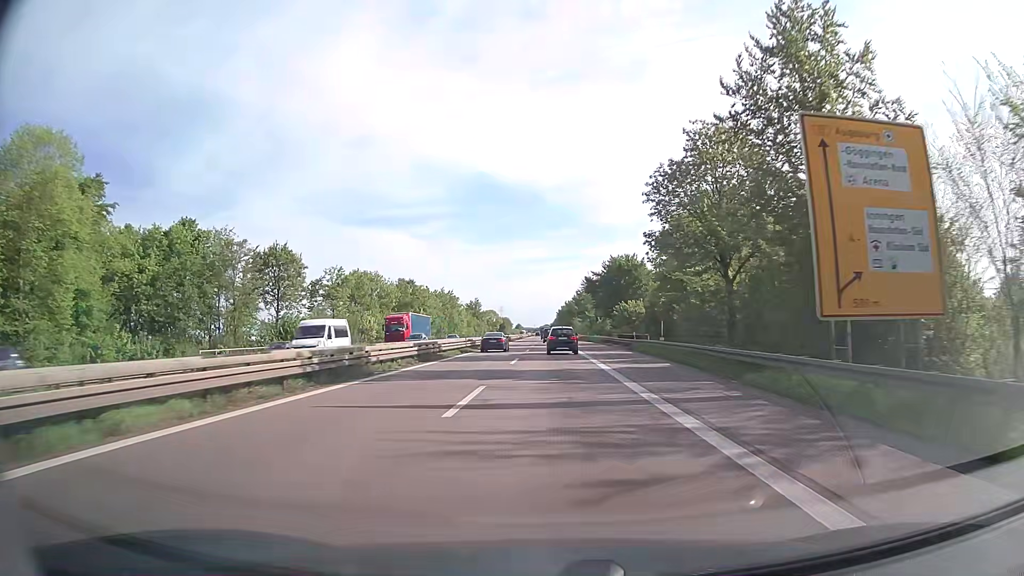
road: trunk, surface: asphalt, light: Day
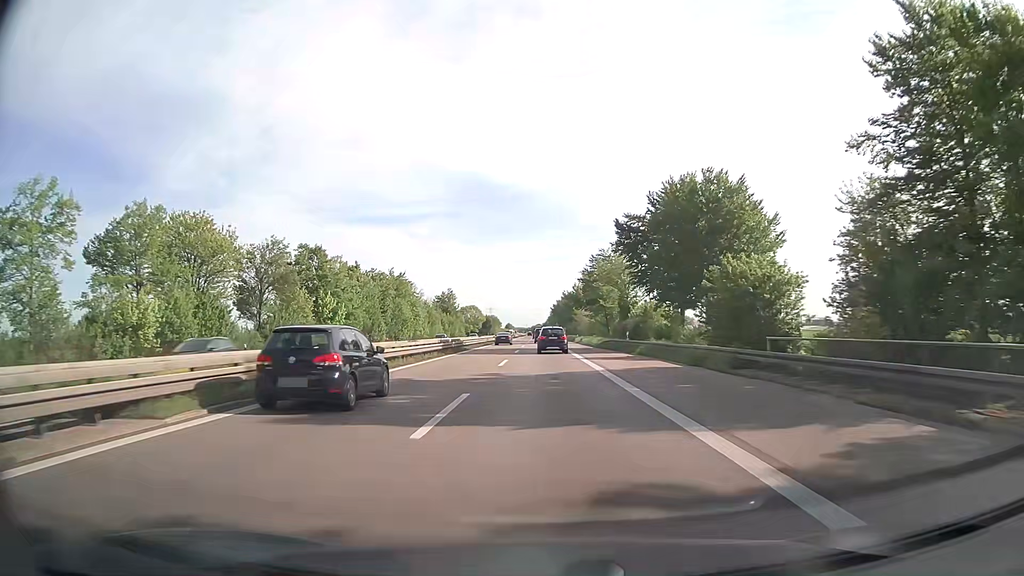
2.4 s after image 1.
(+0.1, +56.5) m; 0°
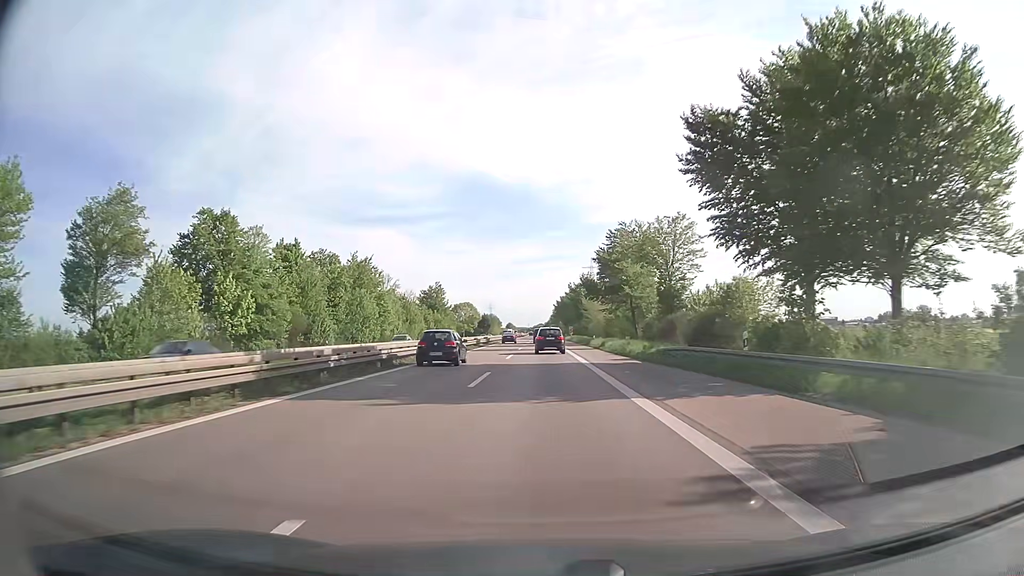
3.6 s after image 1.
(0.0, +28.0) m; 0°
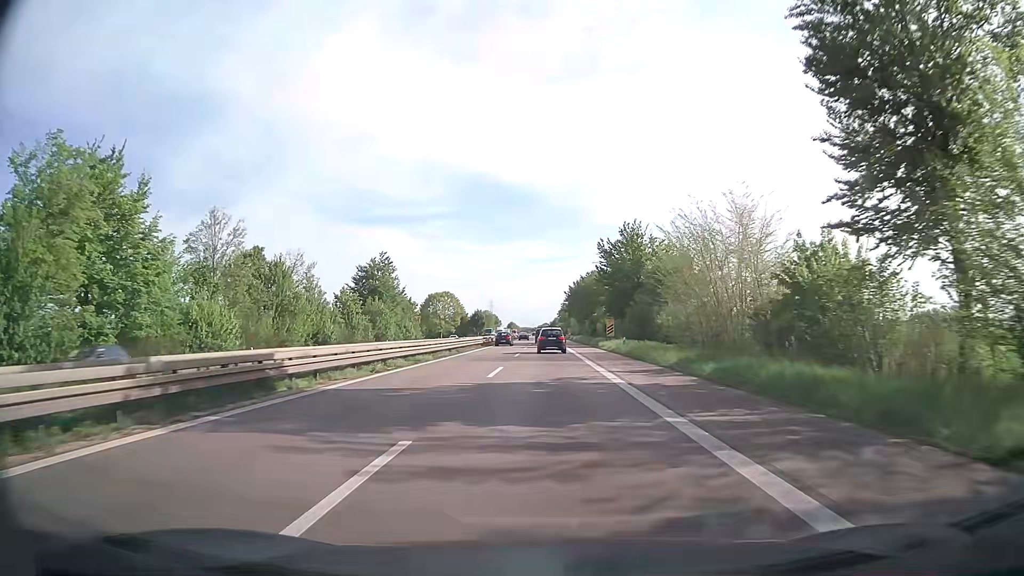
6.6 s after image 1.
(-0.5, +68.8) m; 0°
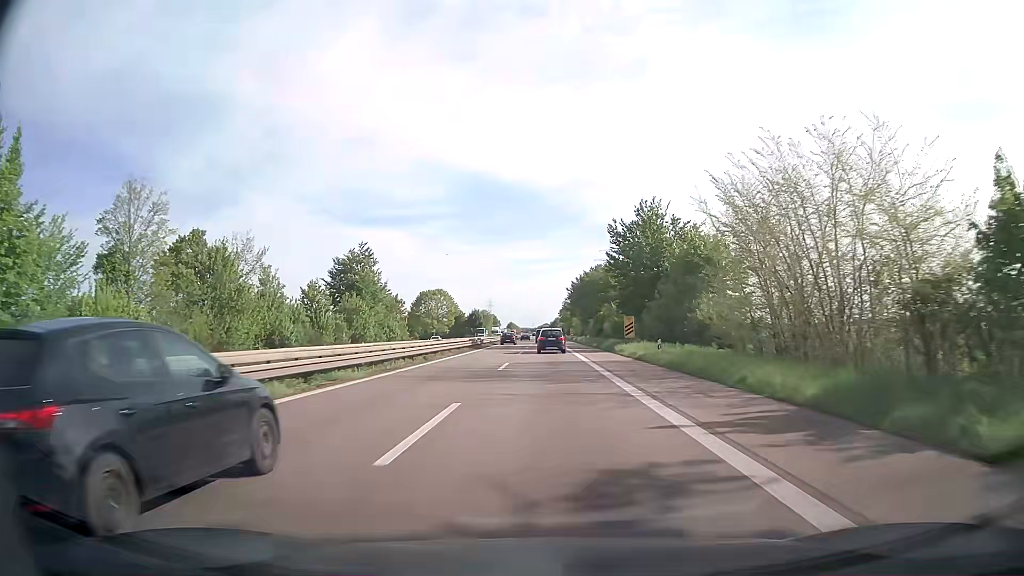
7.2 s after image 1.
(0.0, +13.6) m; 0°
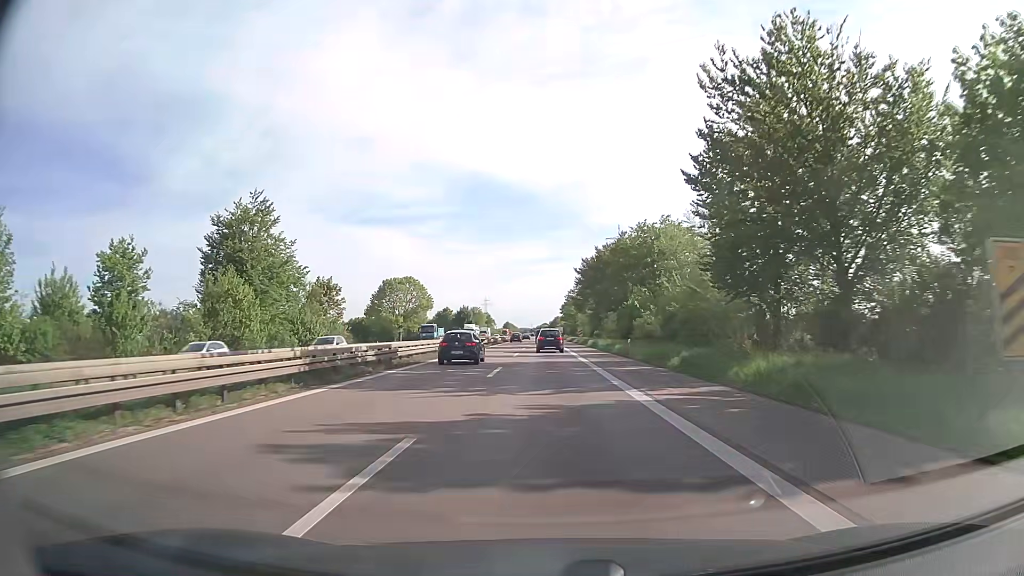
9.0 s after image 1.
(0.0, +40.6) m; 0°
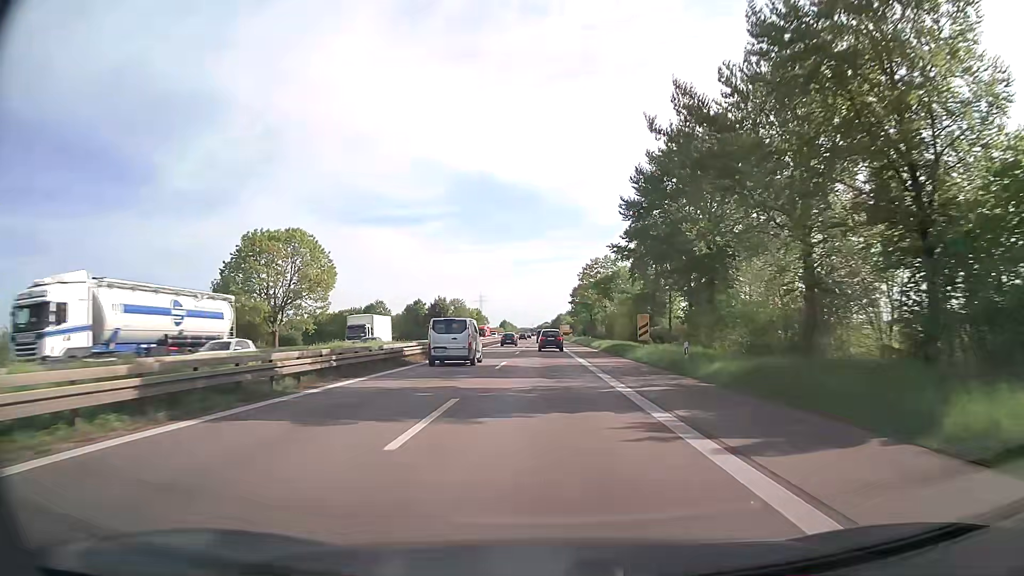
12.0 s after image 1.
(0.0, +67.1) m; 0°
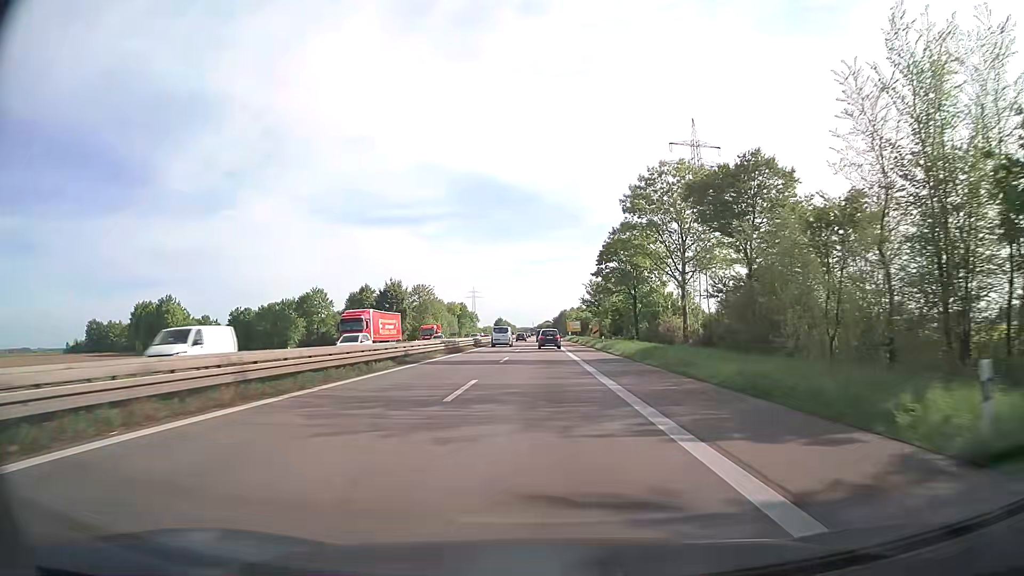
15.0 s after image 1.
(0.0, +66.9) m; 0°
(0, +10) (0, +20) (0, +30) (0, +40) (0, +50) (0, +60) (0, +70) (0, +80) (0, +90) (0, +100) m
